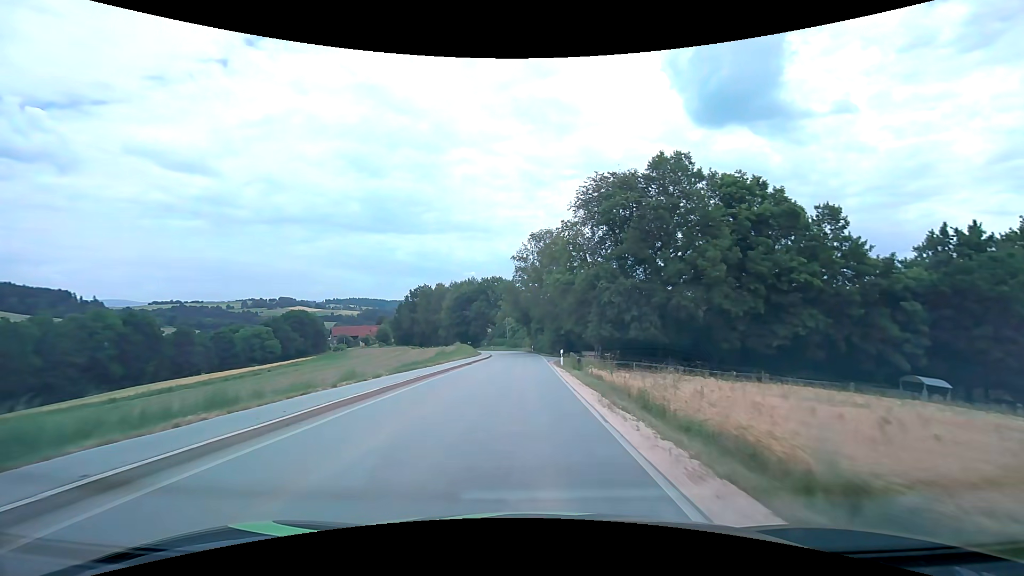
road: secondary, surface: asphalt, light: Day
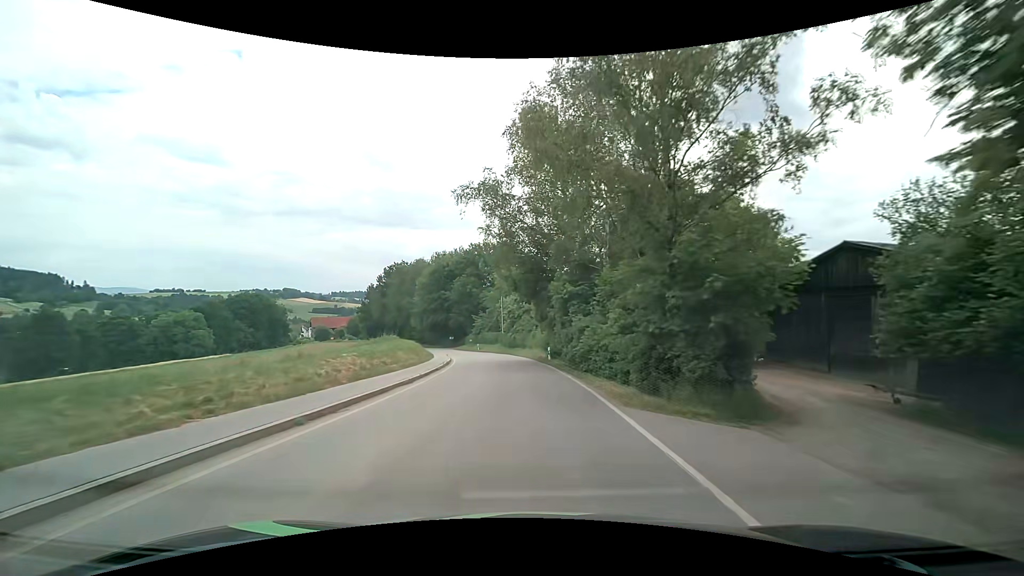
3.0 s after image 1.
(-0.2, +43.3) m; 0°
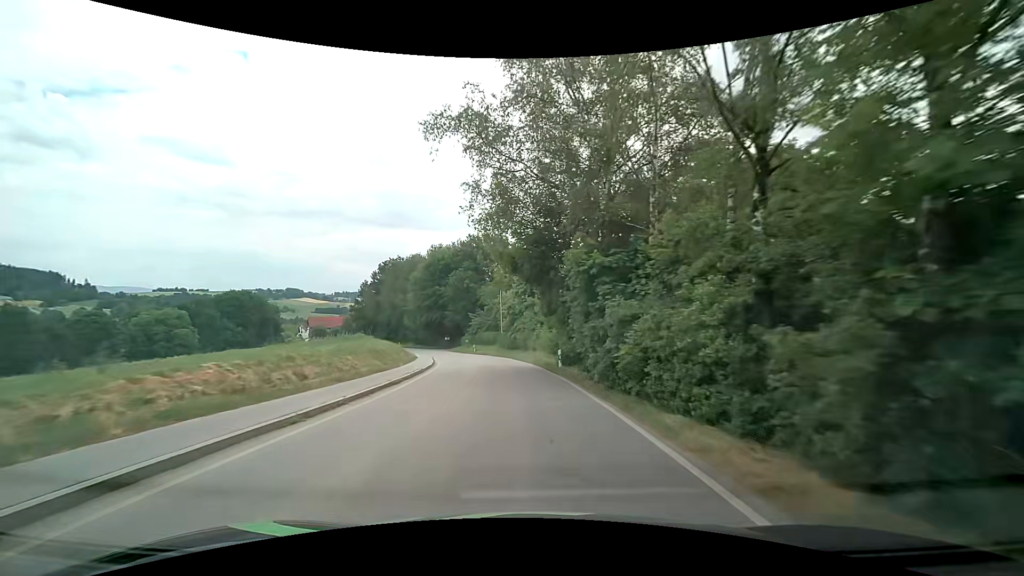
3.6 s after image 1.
(-0.1, +8.3) m; 0°
(0, +10) (0, +20) (-1, +30) (-3, +40) (-6, +50) (-8, +59) (-12, +69) (-15, +78) (-19, +87) (-23, +96) m
